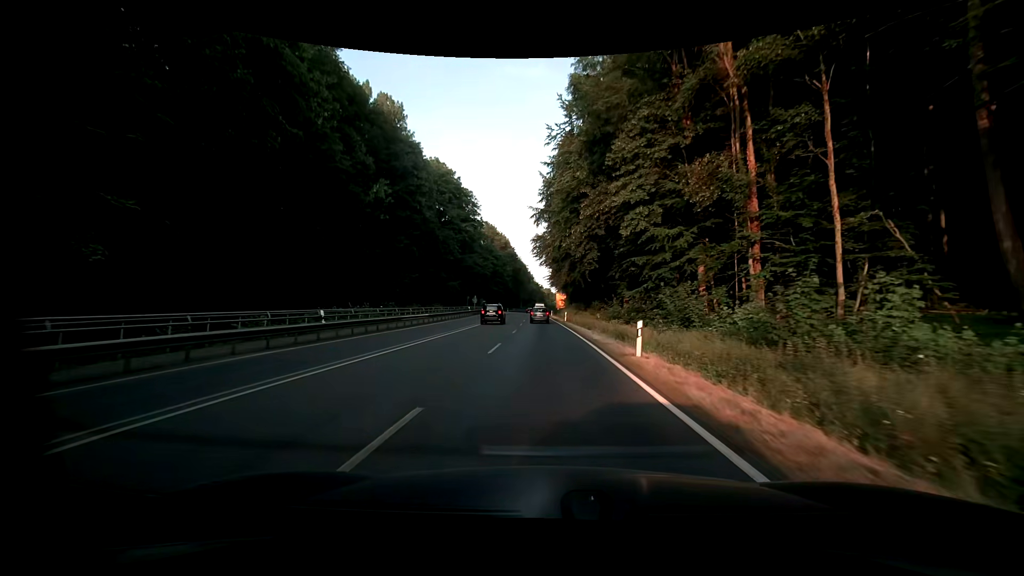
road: primary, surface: asphalt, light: Day
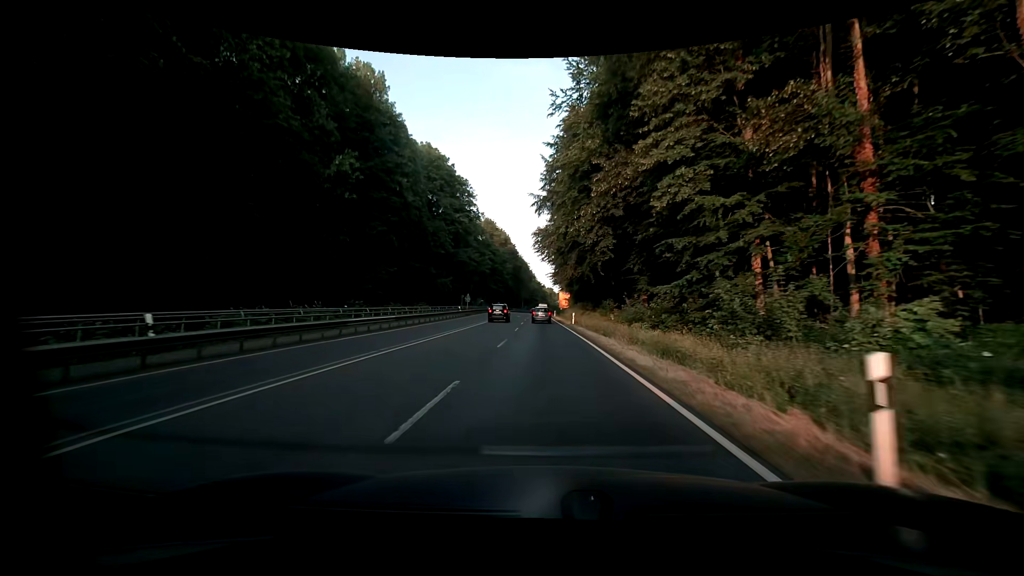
(-0.1, +9.7) m; 0°
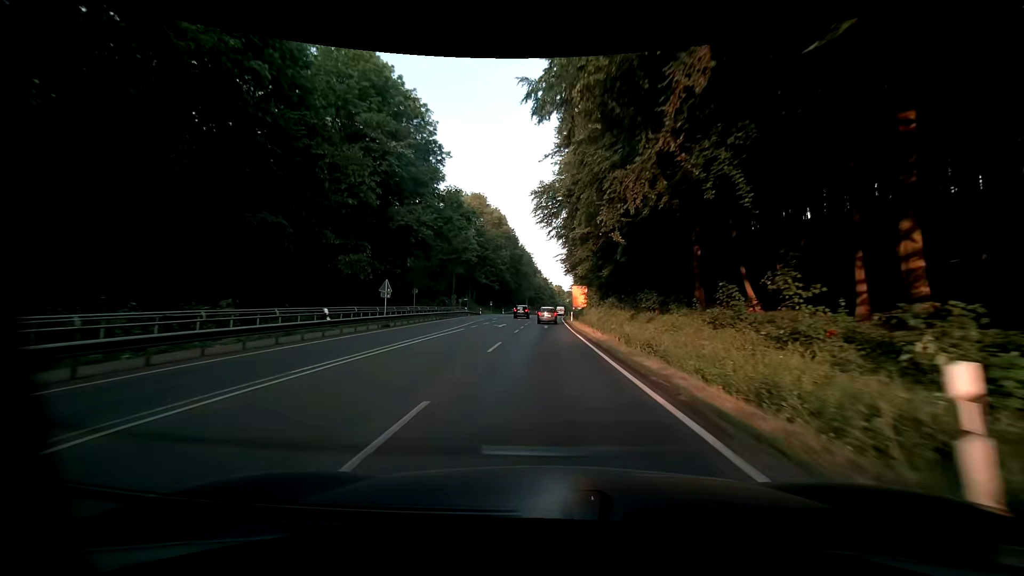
(-0.7, +38.1) m; -1°
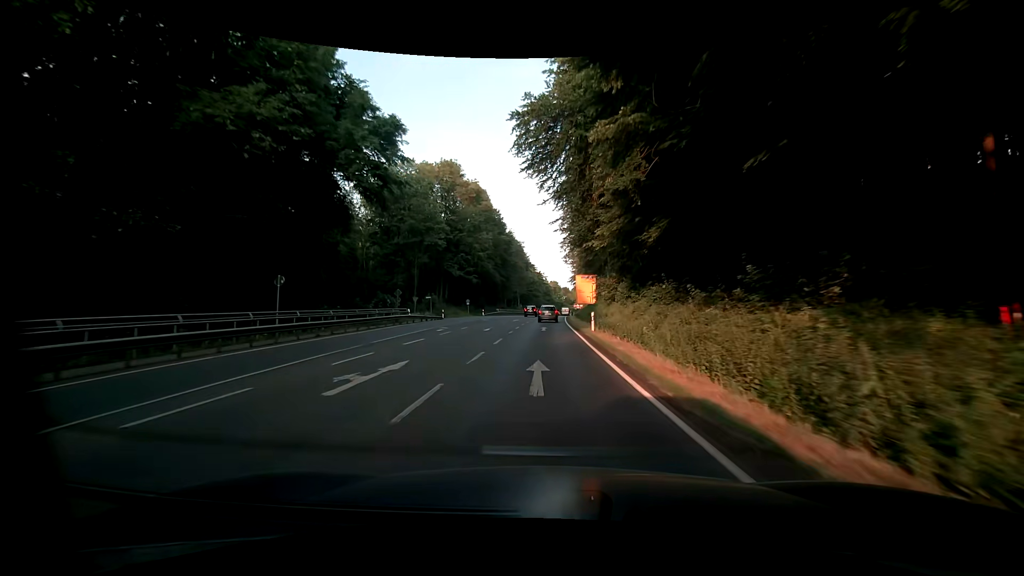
(0.0, +27.5) m; 0°
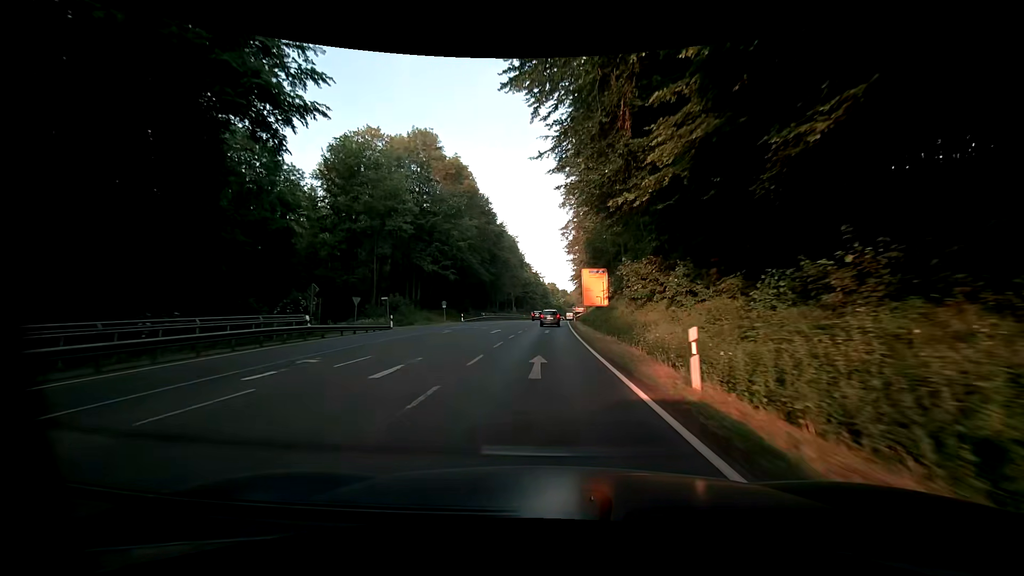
(0.0, +18.0) m; 0°
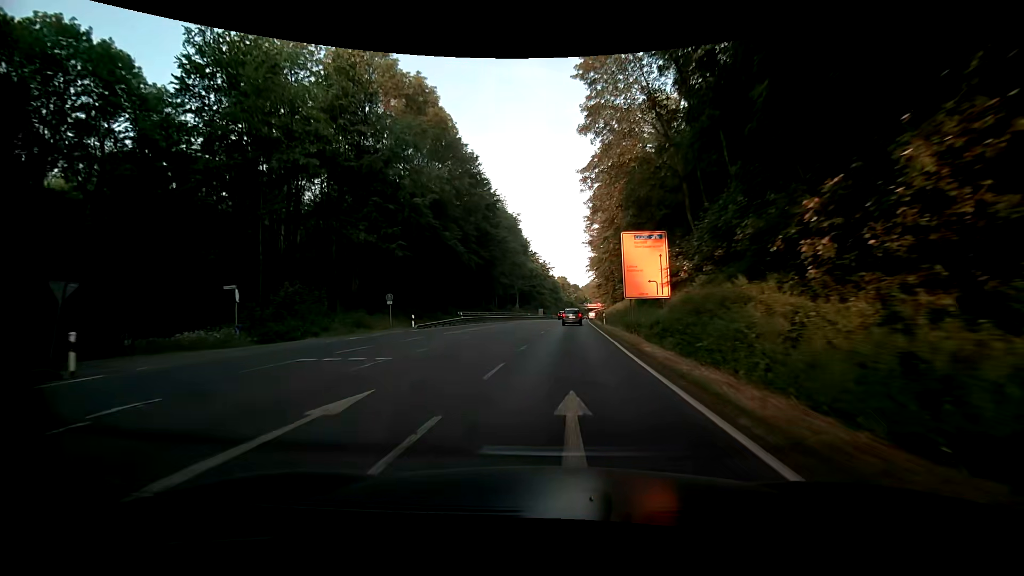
(0.0, +26.5) m; -1°
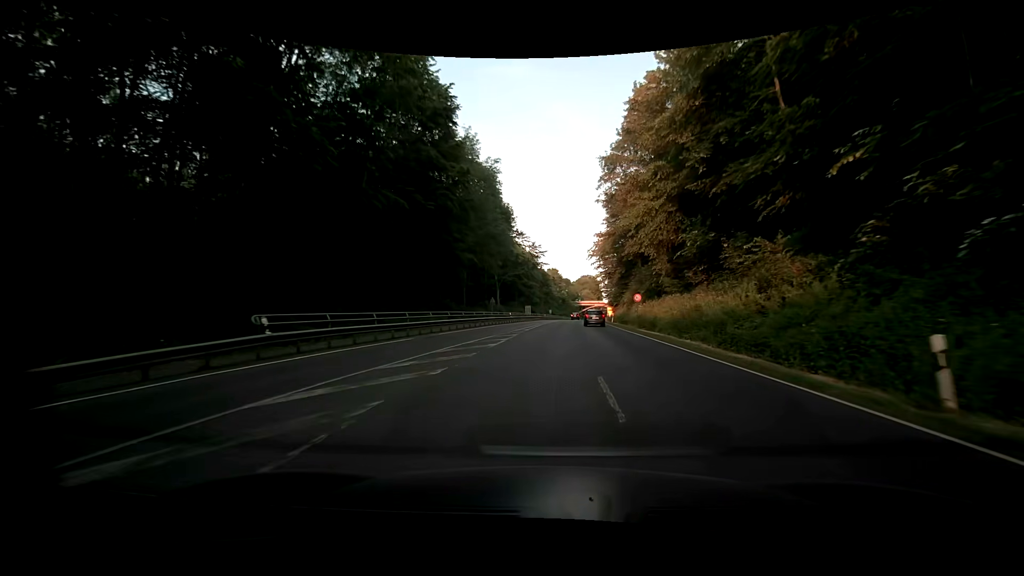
(-0.8, +34.8) m; 0°
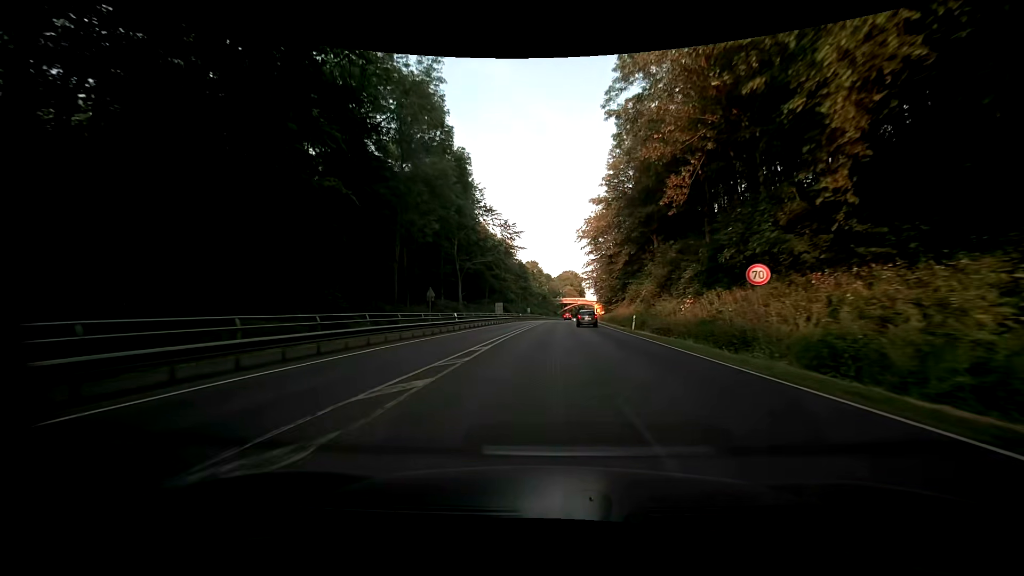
(+0.7, +26.3) m; +3°
(0, +10) (0, +20) (0, +30) (+1, +40) (+1, +50) (+1, +60) (+2, +70) (+2, +80) (+2, +90) (+3, +100) m
